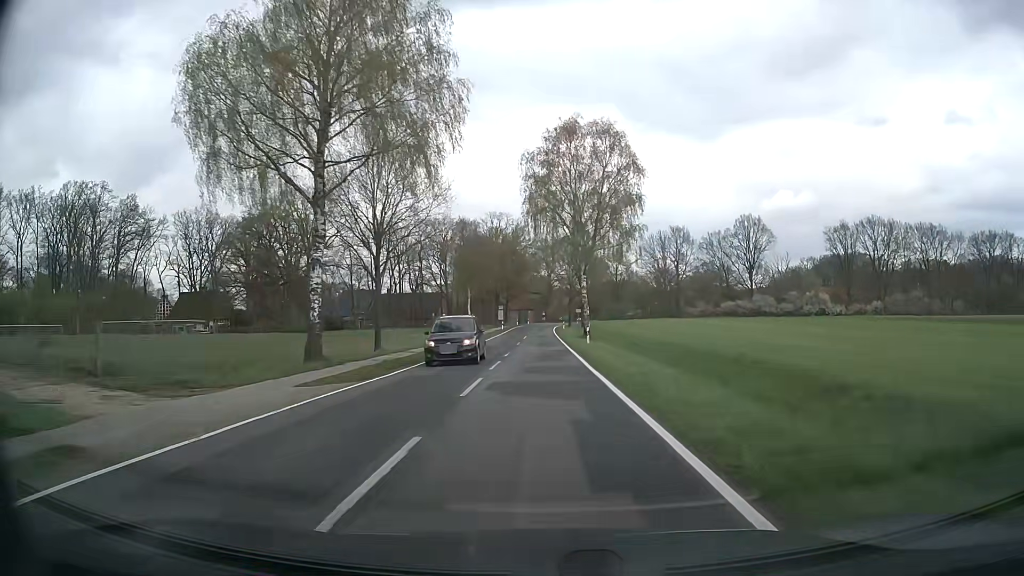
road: secondary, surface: asphalt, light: Day
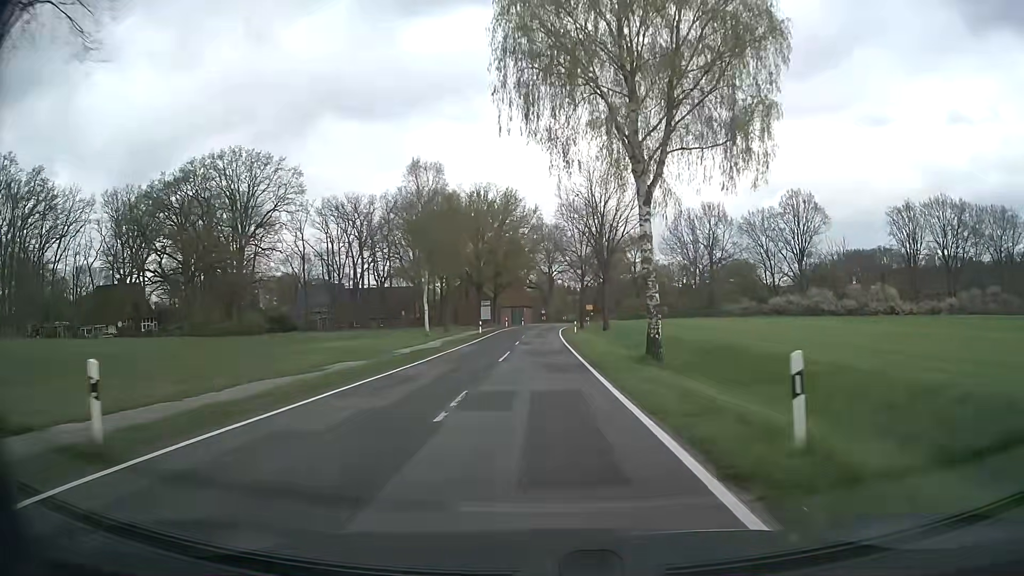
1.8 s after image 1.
(-0.2, +30.9) m; 0°
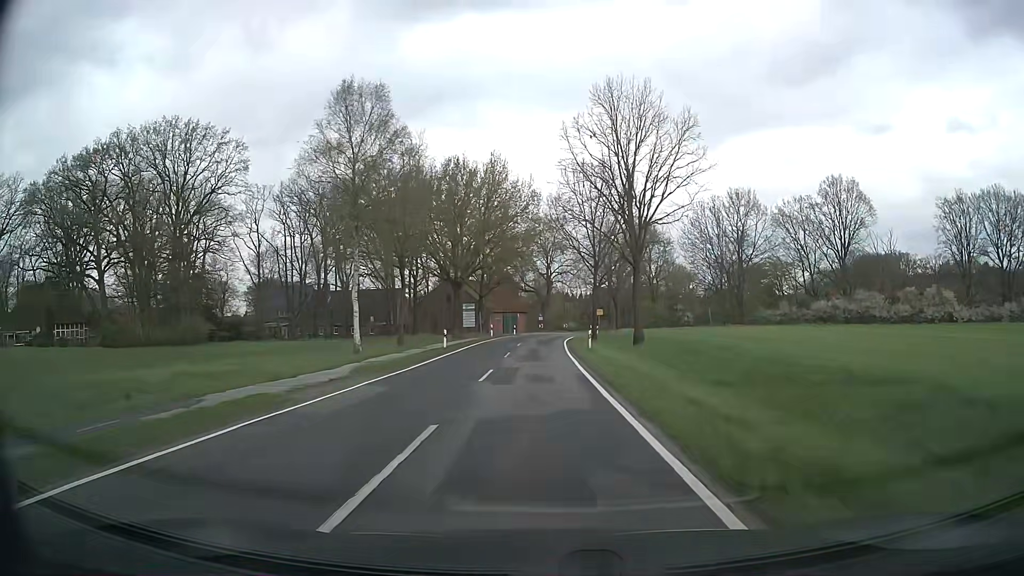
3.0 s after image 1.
(+0.1, +19.5) m; 0°
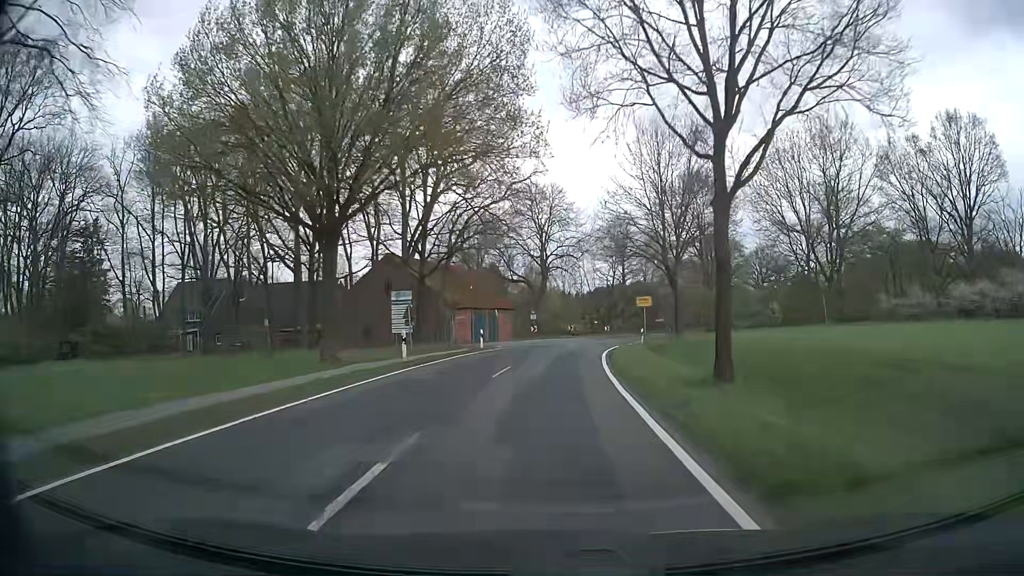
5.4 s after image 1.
(+0.3, +36.0) m; +1°
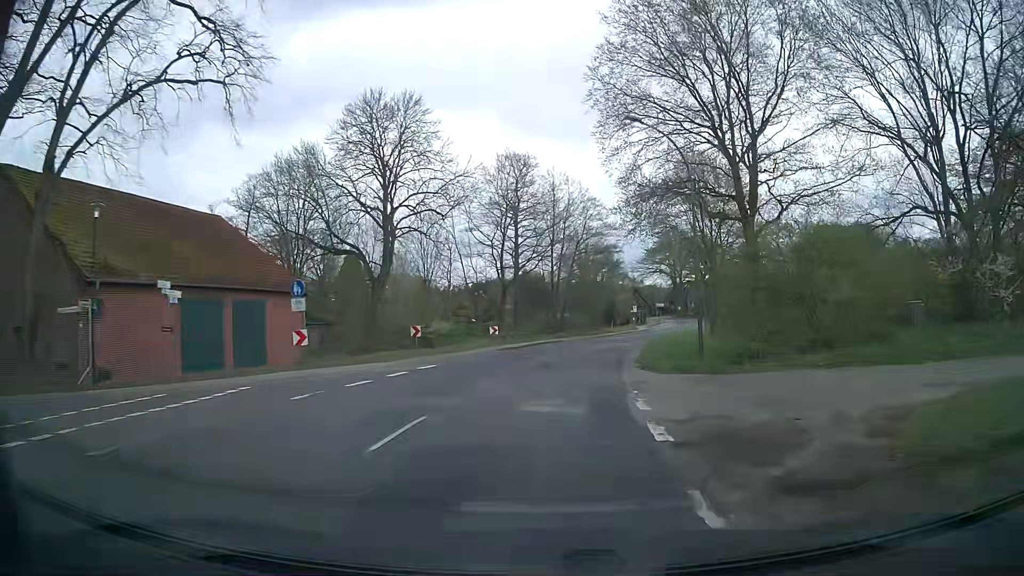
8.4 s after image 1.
(+3.0, +39.6) m; +10°
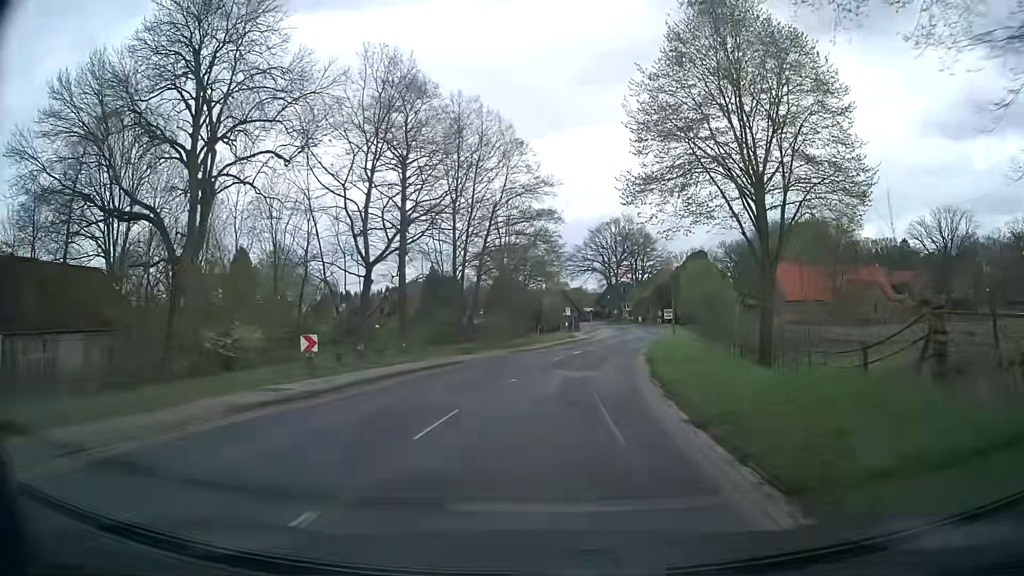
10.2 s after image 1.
(+1.5, +23.4) m; +6°
(0, +10) (+1, +20) (+3, +30) (+5, +40) (+7, +49) (+9, +59) (+11, +69) (+13, +79) (+15, +89) (+16, +99) m
